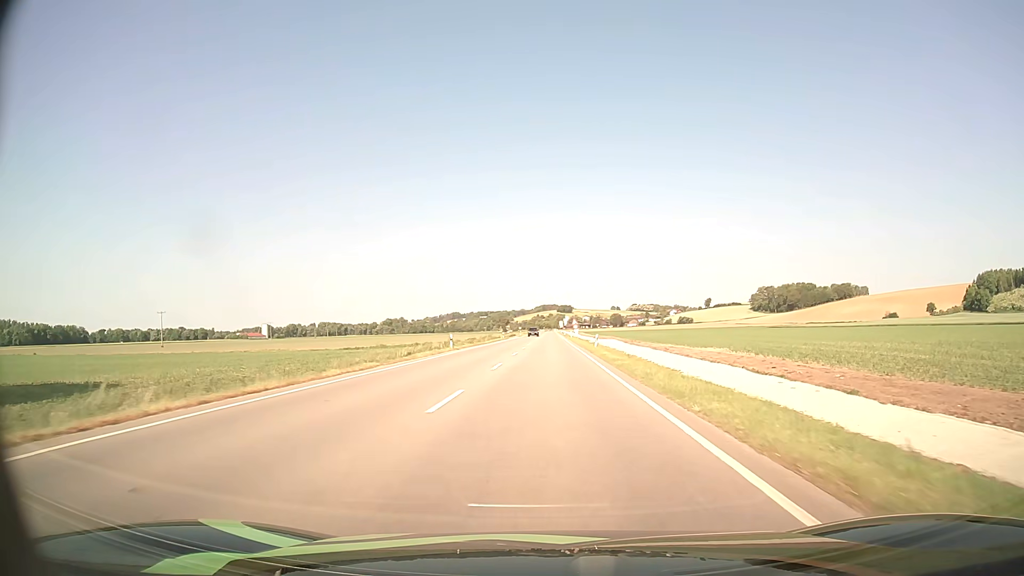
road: primary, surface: asphalt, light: Day
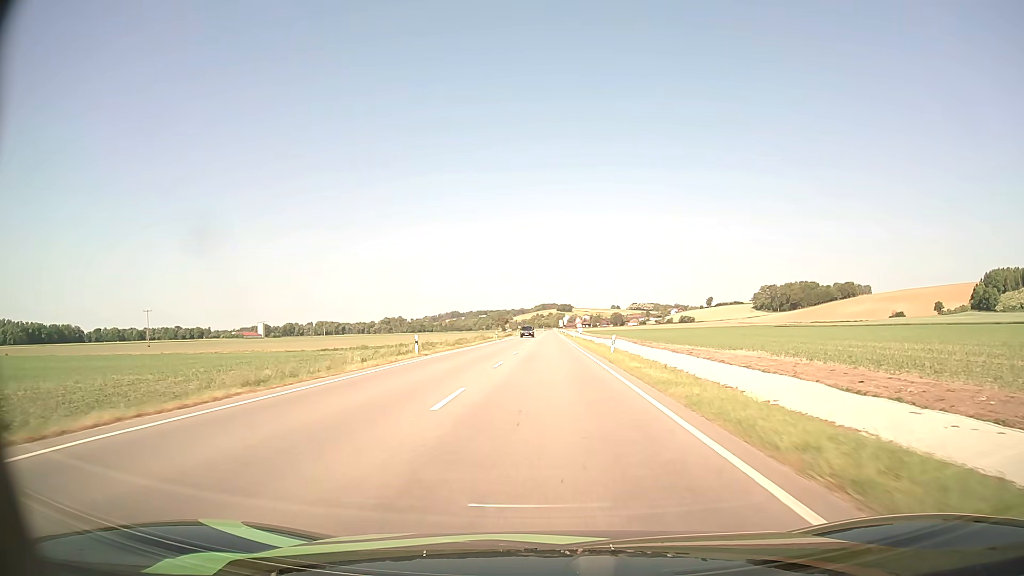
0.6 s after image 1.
(0.0, +11.8) m; 0°
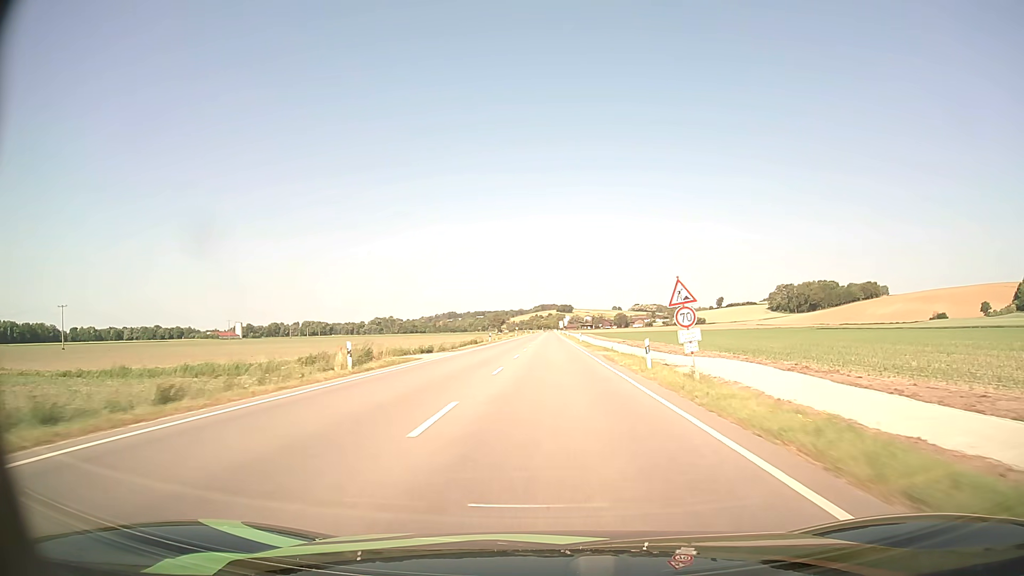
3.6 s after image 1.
(0.0, +62.3) m; 0°
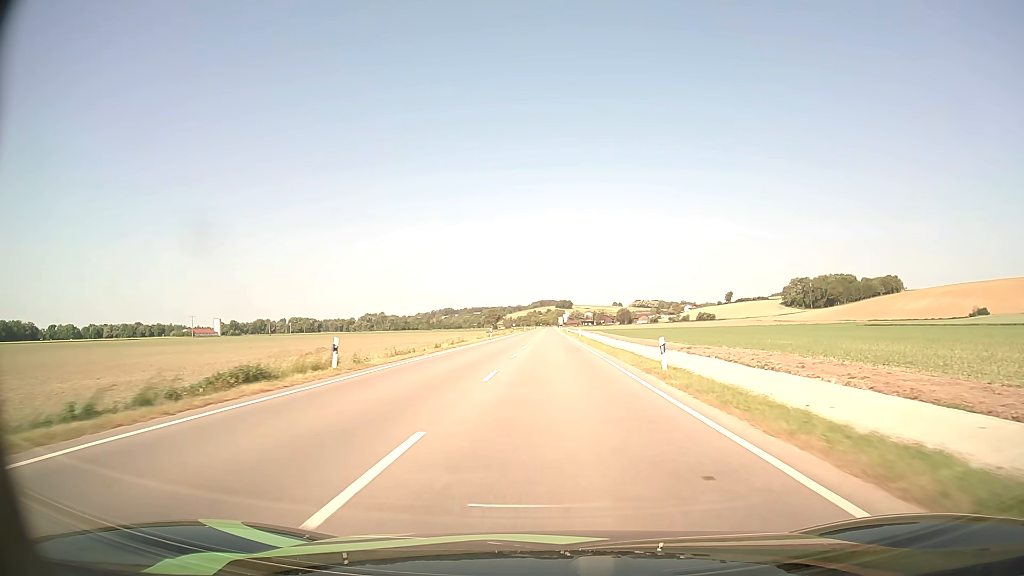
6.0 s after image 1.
(0.0, +51.6) m; 0°
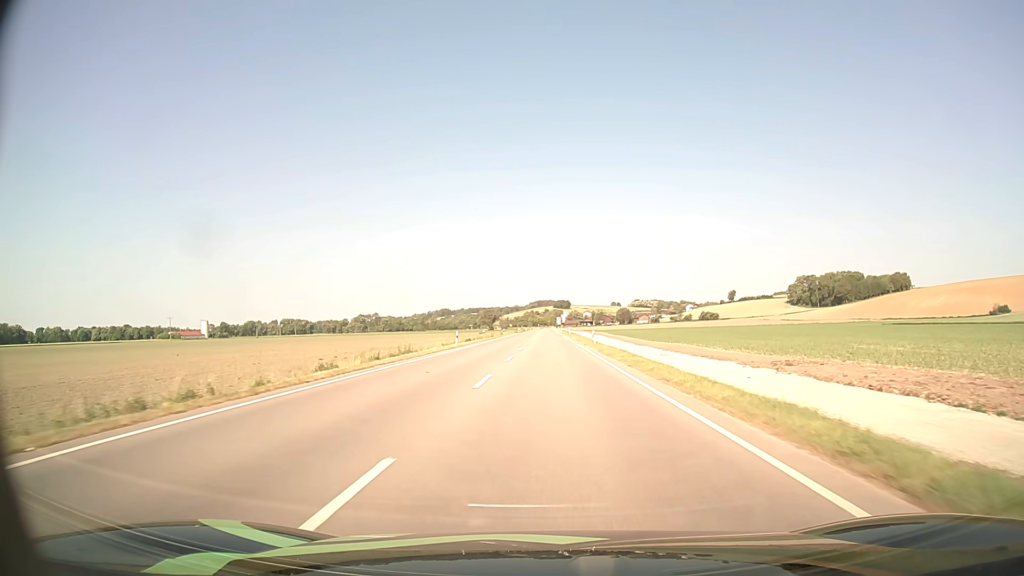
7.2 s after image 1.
(0.0, +25.2) m; 0°
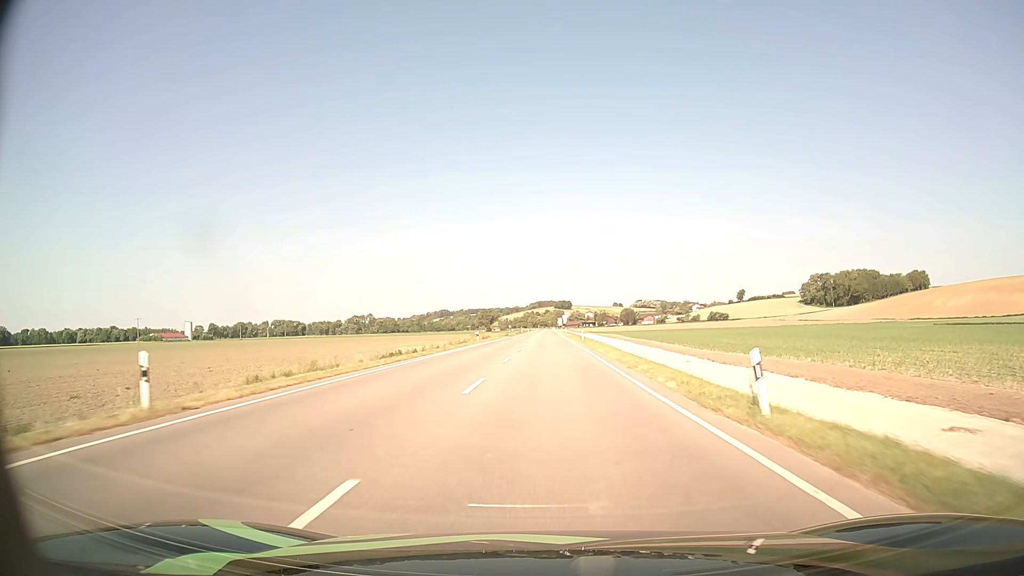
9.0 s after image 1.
(0.0, +36.7) m; 0°
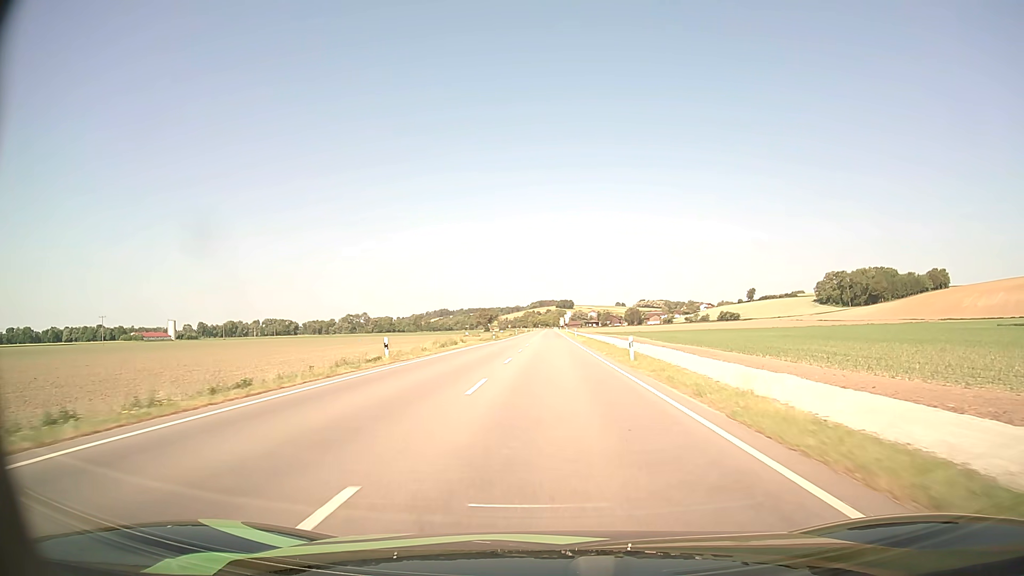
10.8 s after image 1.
(-0.1, +35.8) m; 0°
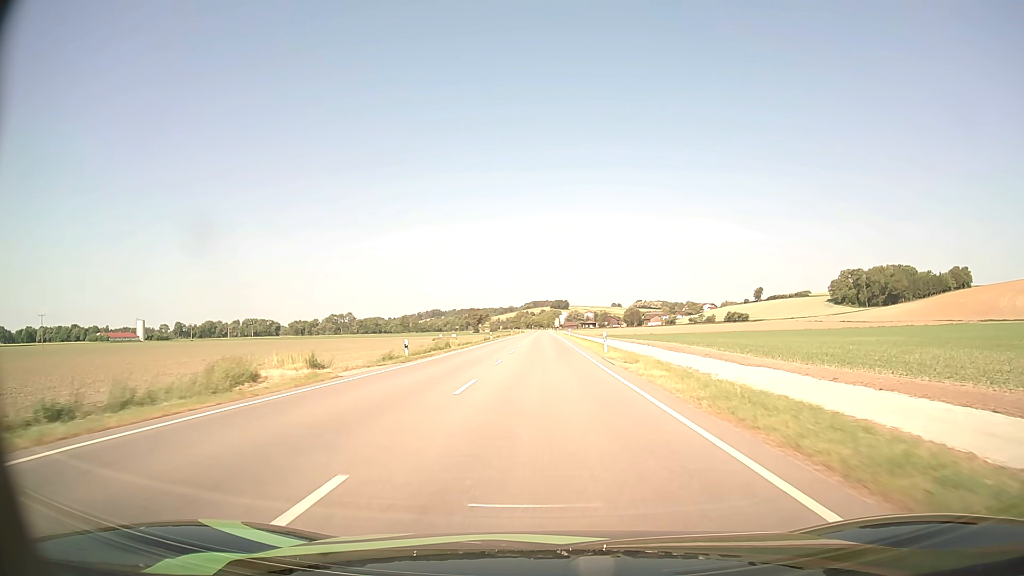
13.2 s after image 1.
(+0.3, +47.2) m; +1°
